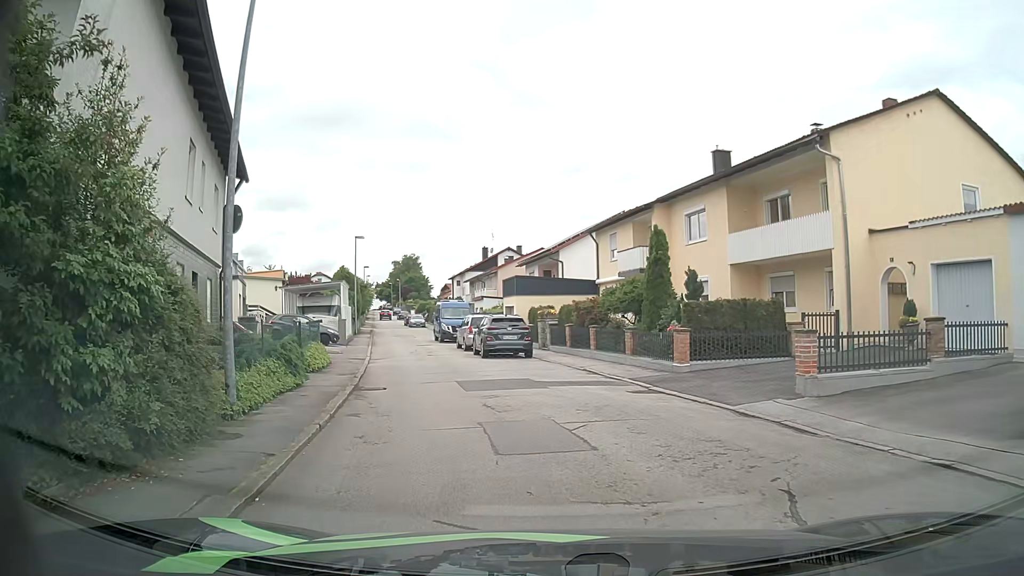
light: Day
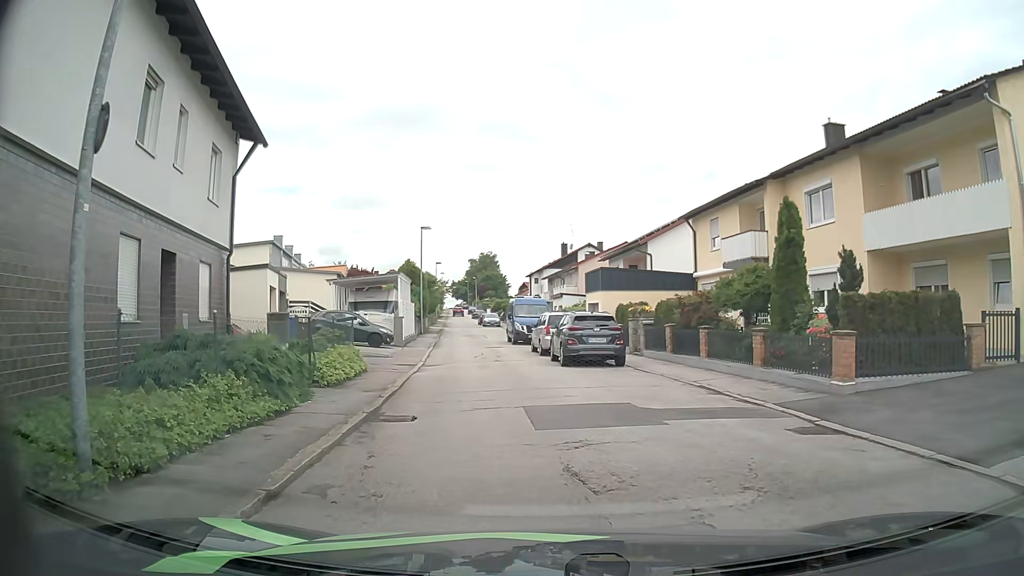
(-0.3, +5.1) m; -7°
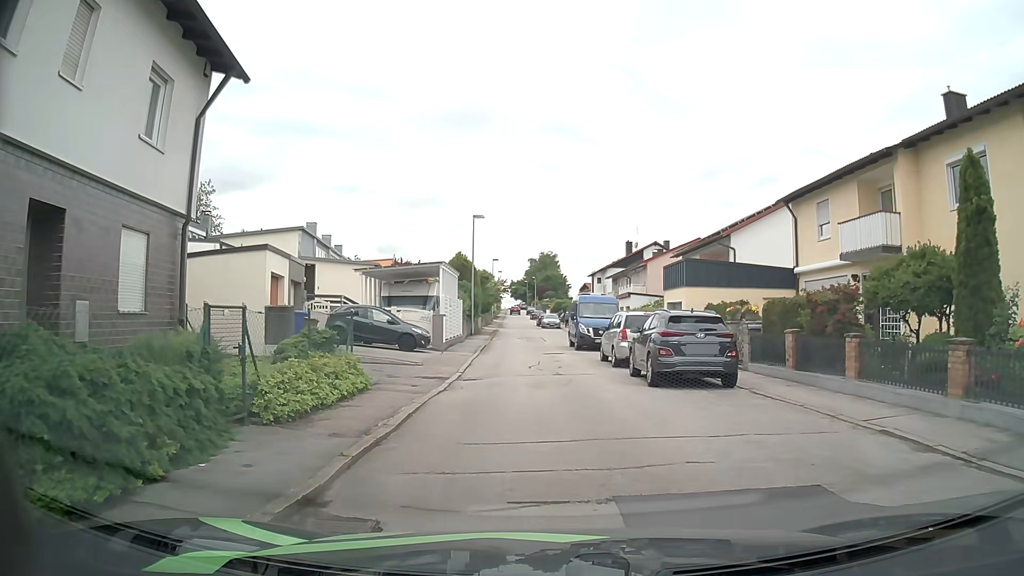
(-0.3, +5.6) m; -5°
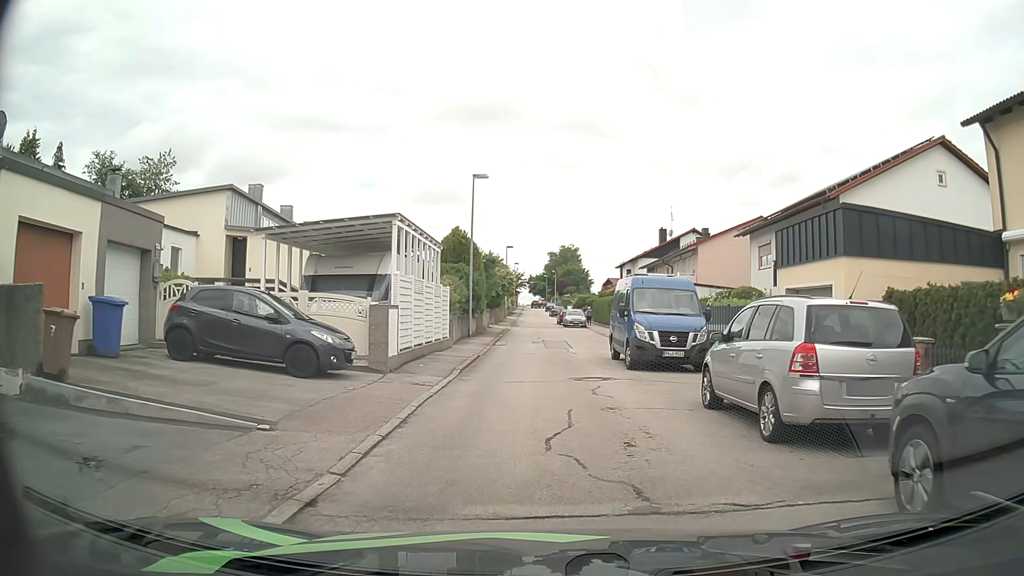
(-0.2, +12.2) m; -1°
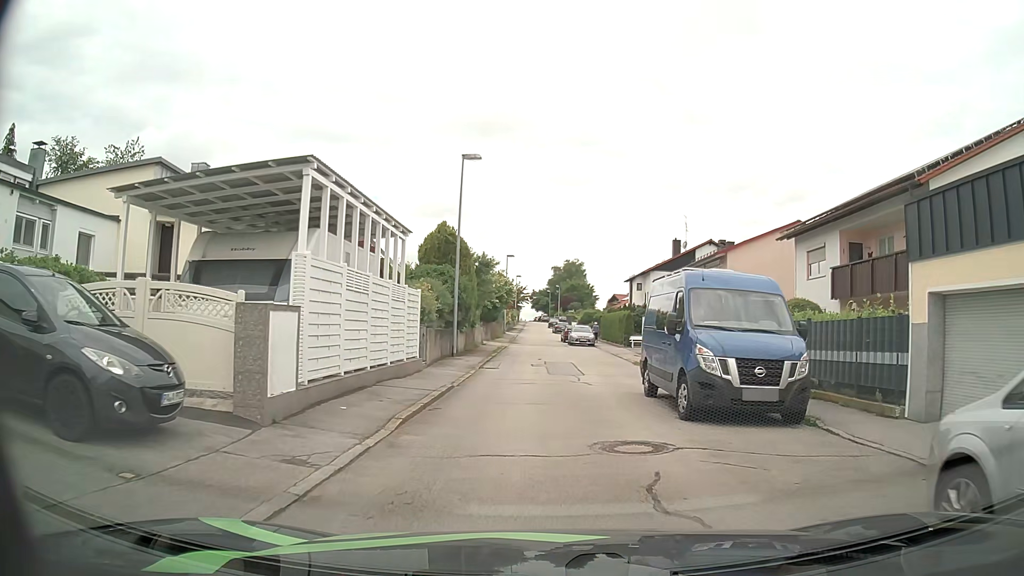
(-0.1, +6.6) m; 0°
